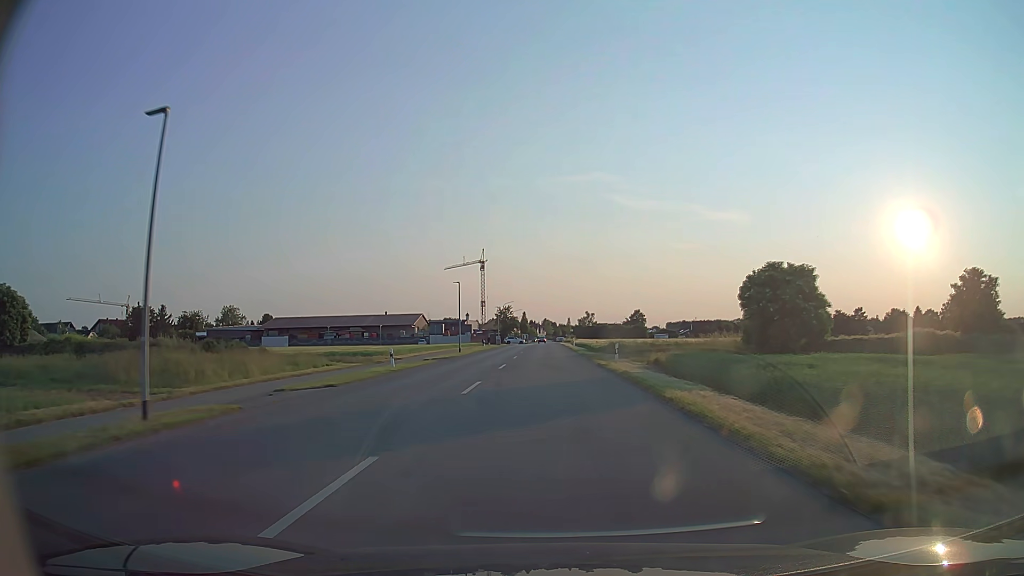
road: tertiary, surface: asphalt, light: Day
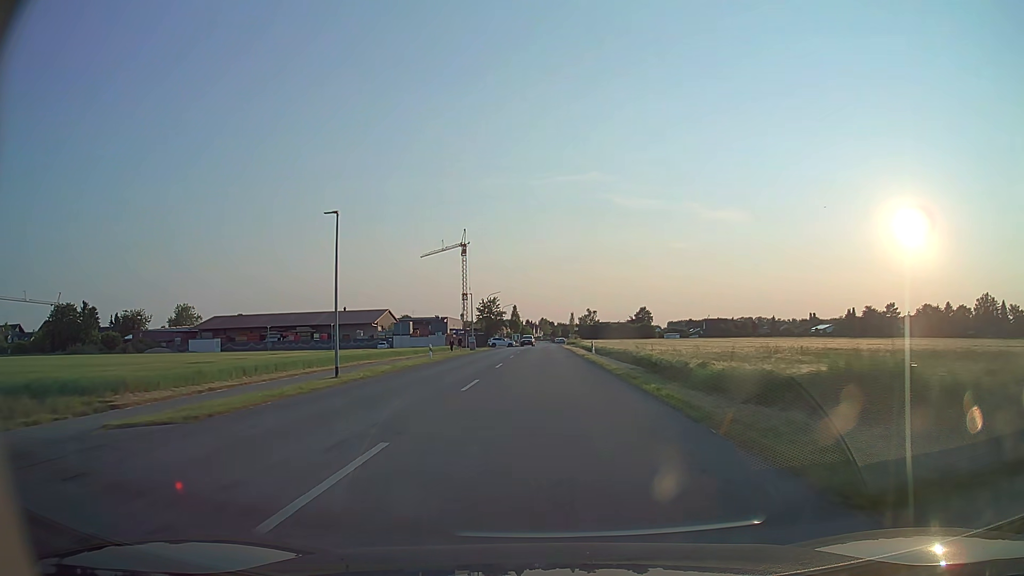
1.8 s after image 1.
(+0.1, +34.7) m; 0°
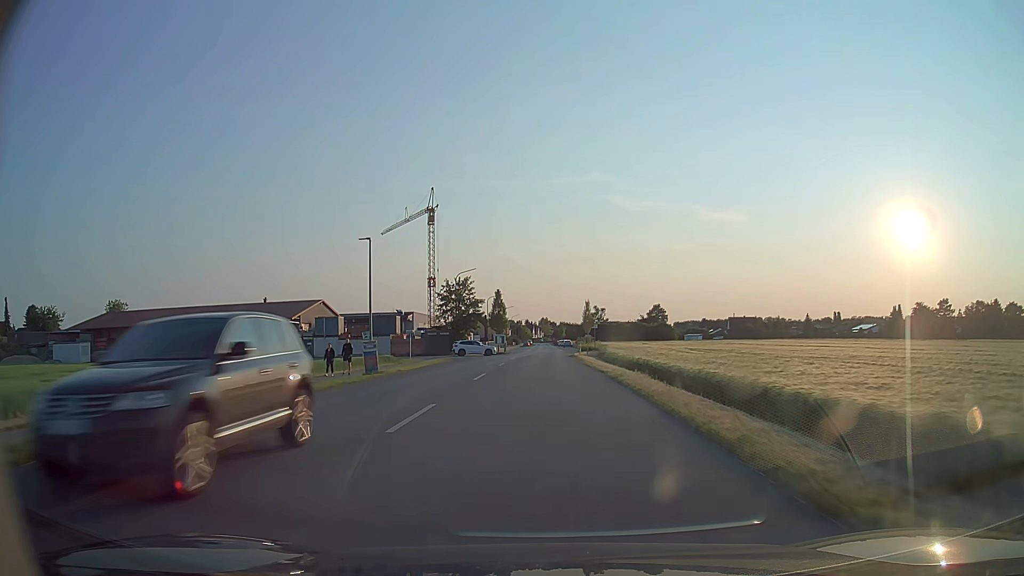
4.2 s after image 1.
(0.0, +42.7) m; 0°
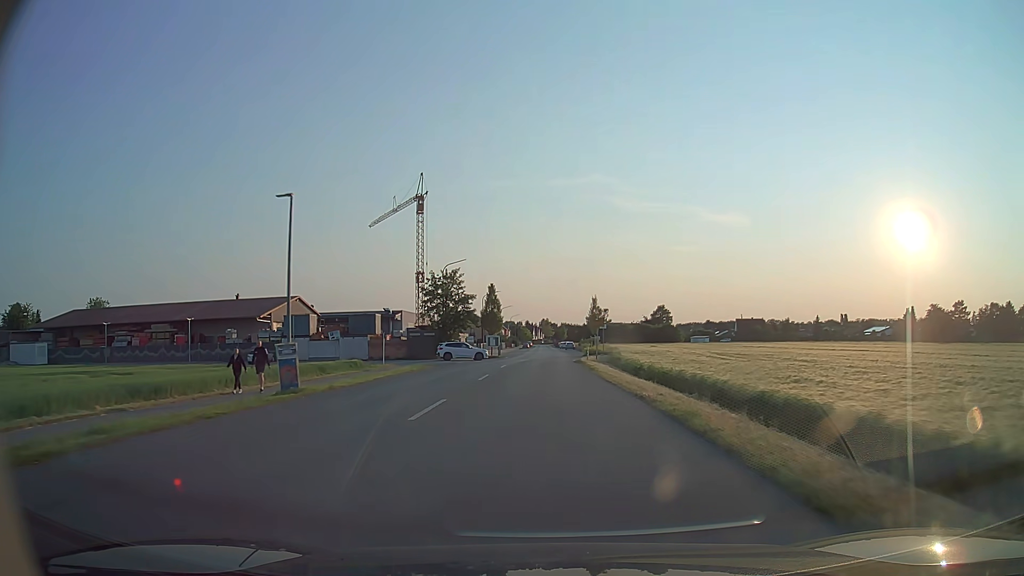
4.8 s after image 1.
(0.0, +10.2) m; 0°
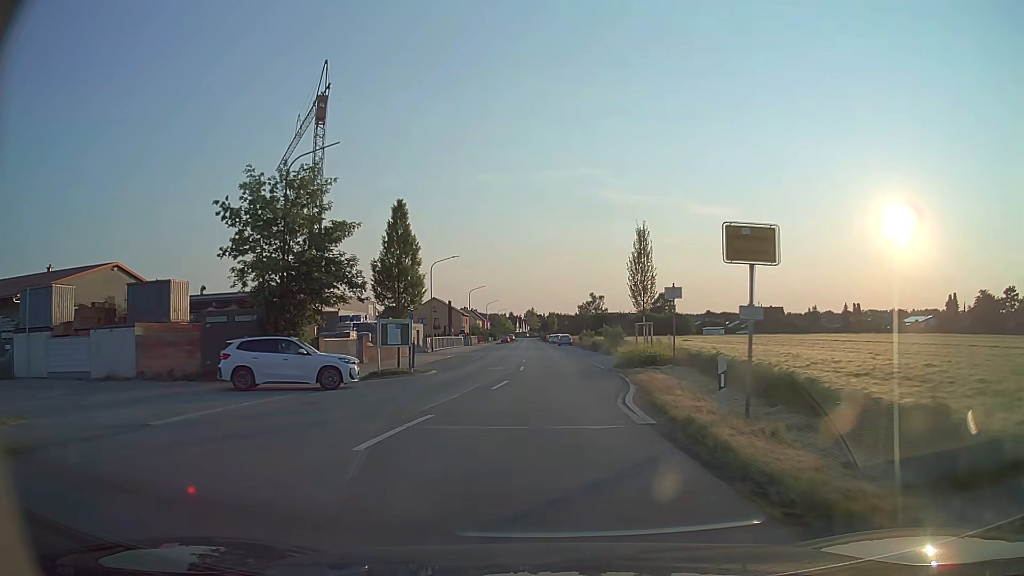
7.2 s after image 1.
(+0.2, +39.1) m; +1°
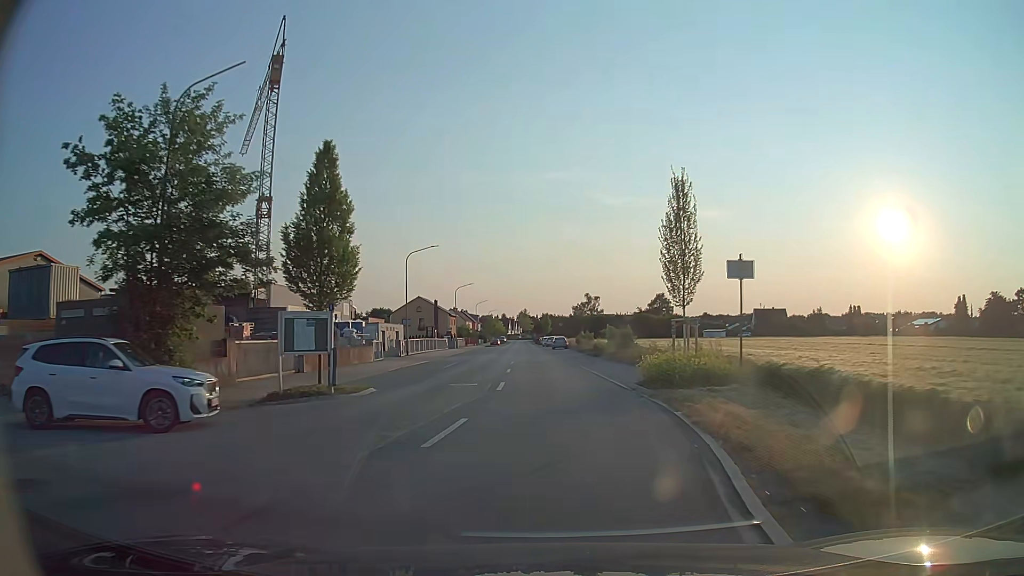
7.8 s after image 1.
(+0.1, +9.4) m; +1°
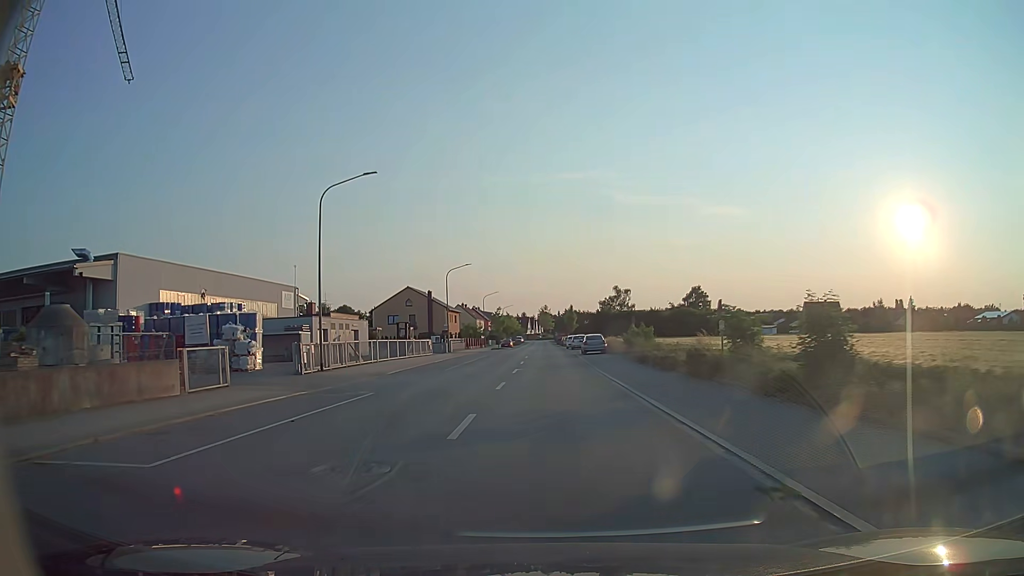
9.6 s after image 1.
(-0.2, +28.0) m; -2°
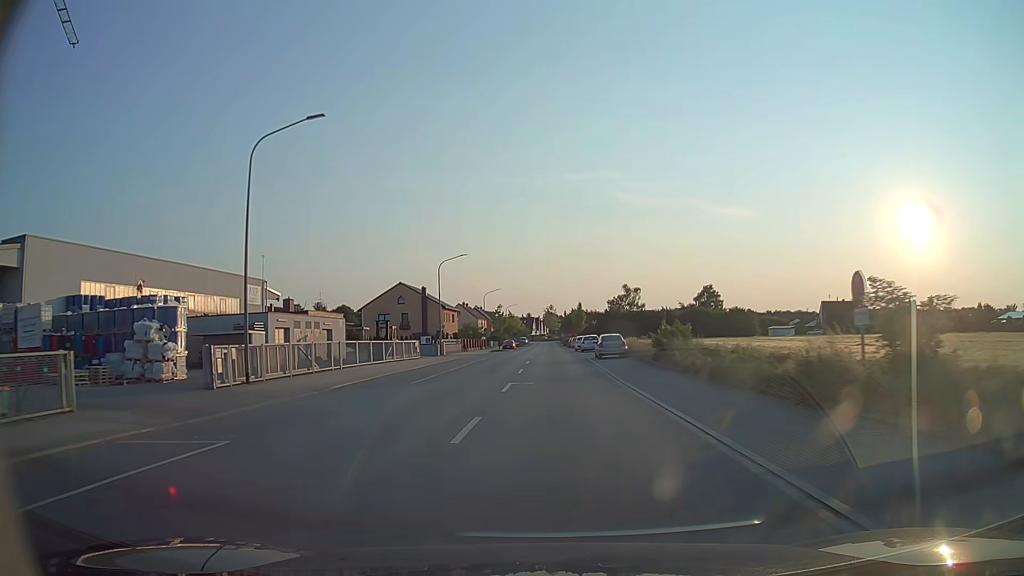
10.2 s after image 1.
(0.0, +9.4) m; -1°
(0, +10) (0, +20) (0, +30) (0, +40) (0, +50) (0, +60) (0, +70) (0, +80) (0, +90) (0, +100) m
